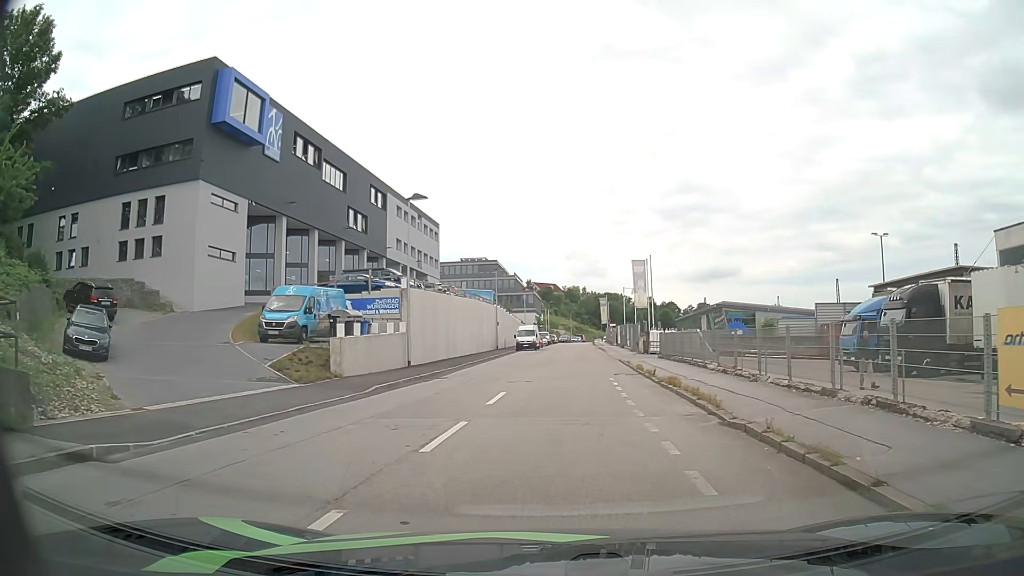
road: residential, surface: asphalt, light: Day
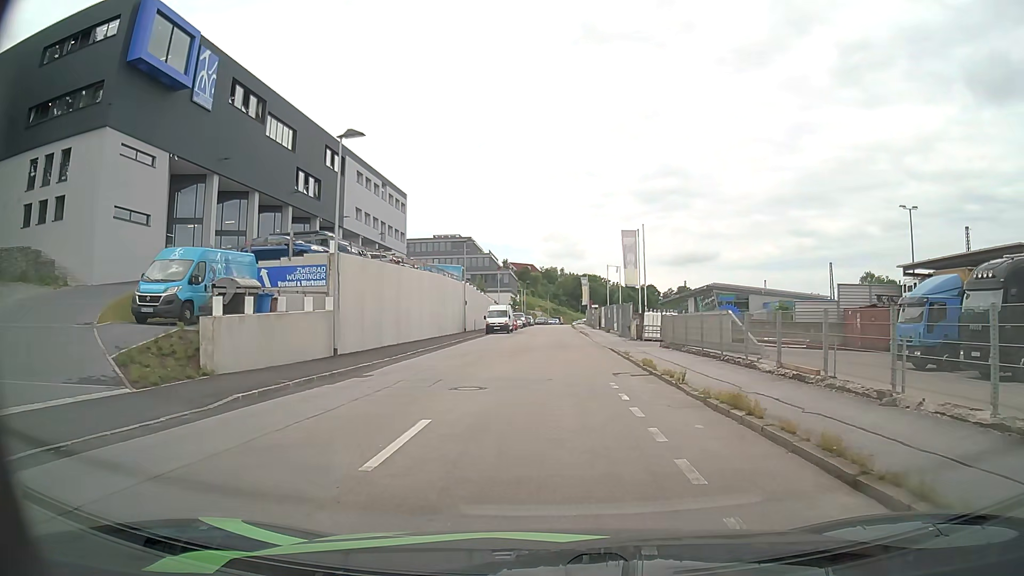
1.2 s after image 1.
(+0.2, +8.1) m; +2°
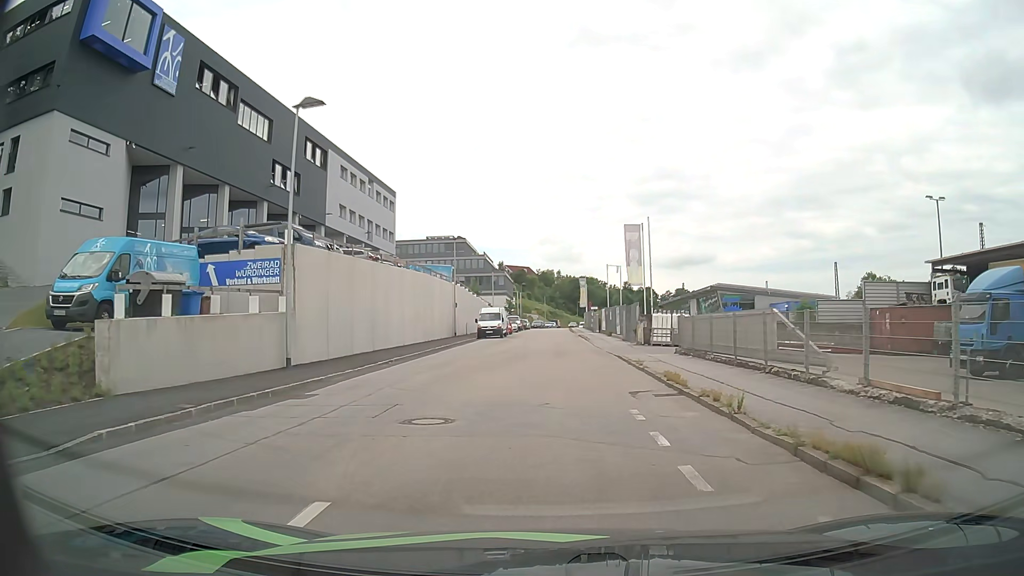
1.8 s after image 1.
(0.0, +4.3) m; +1°
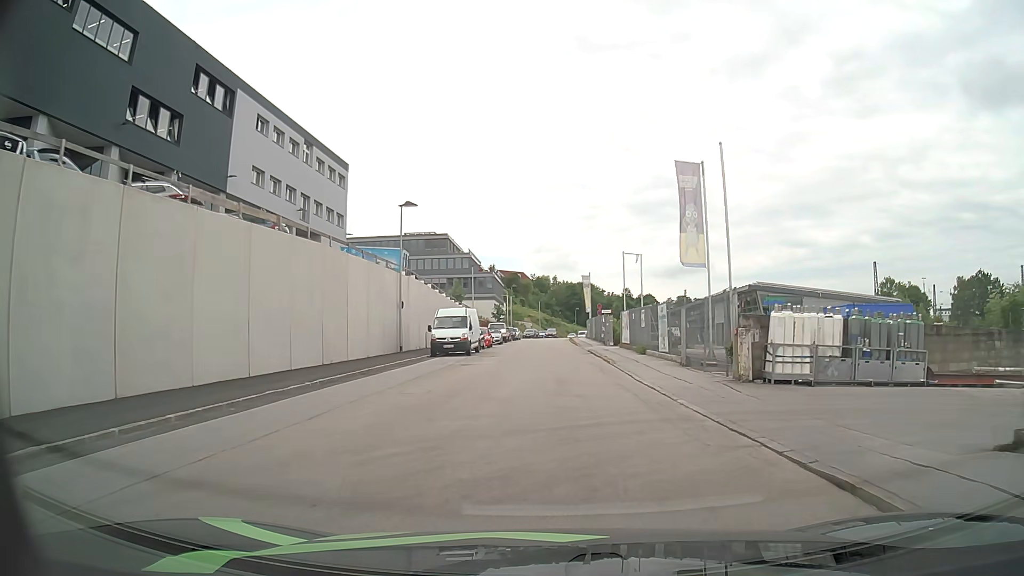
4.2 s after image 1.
(0.0, +19.4) m; 0°
